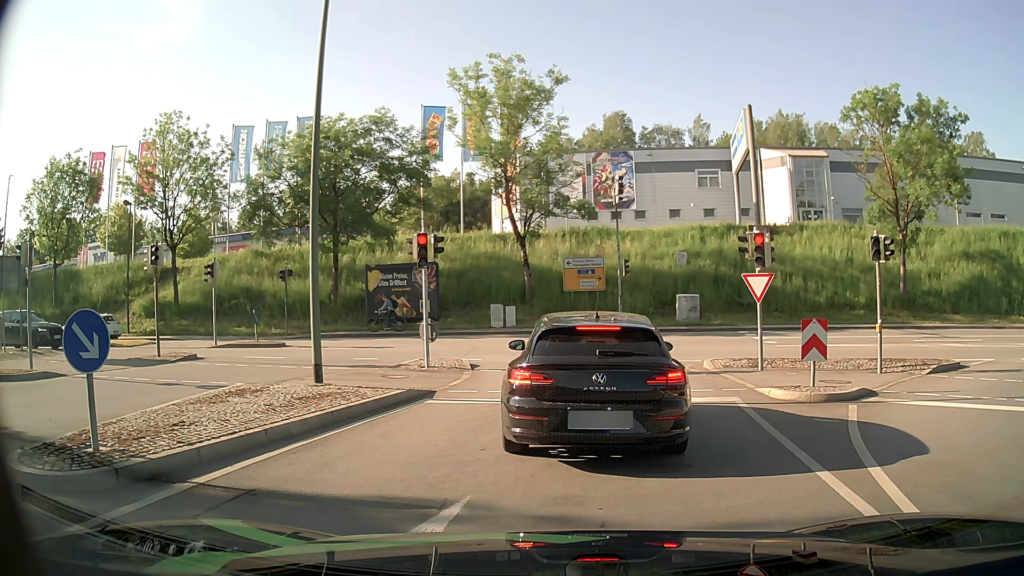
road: primary_link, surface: asphalt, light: Day
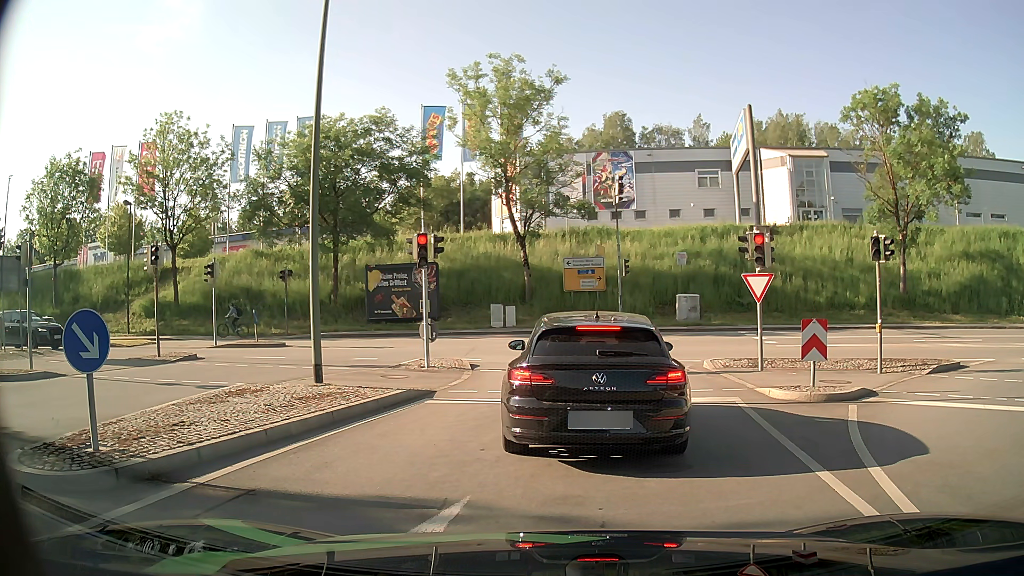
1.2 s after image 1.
(0.0, 0.0) m; 0°
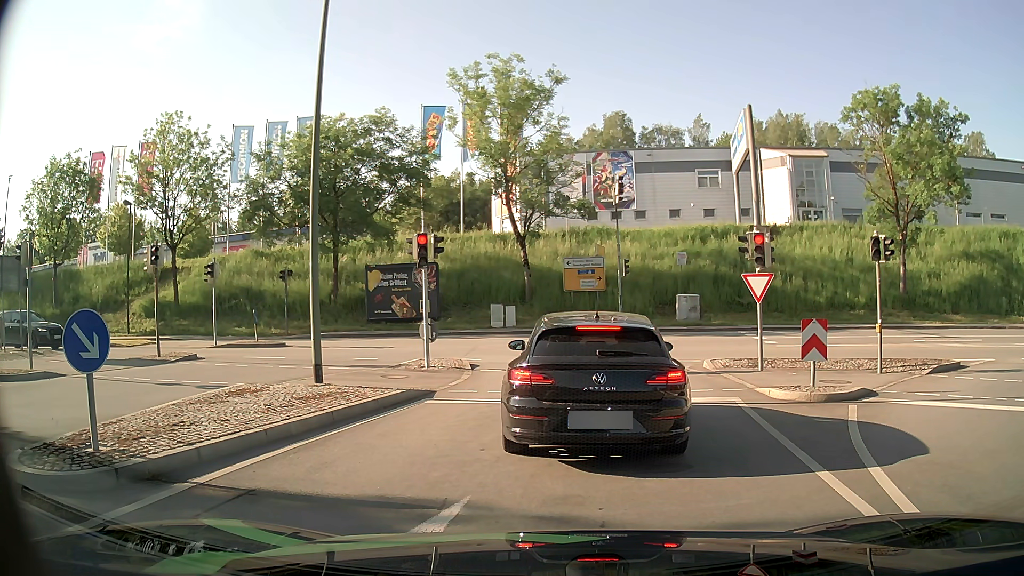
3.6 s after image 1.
(0.0, 0.0) m; 0°
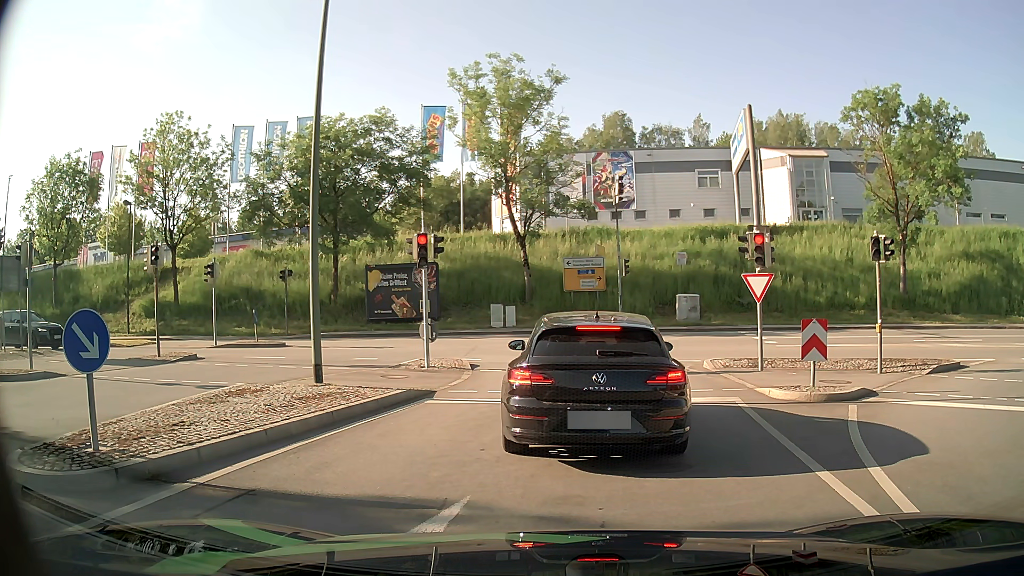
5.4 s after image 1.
(0.0, 0.0) m; 0°
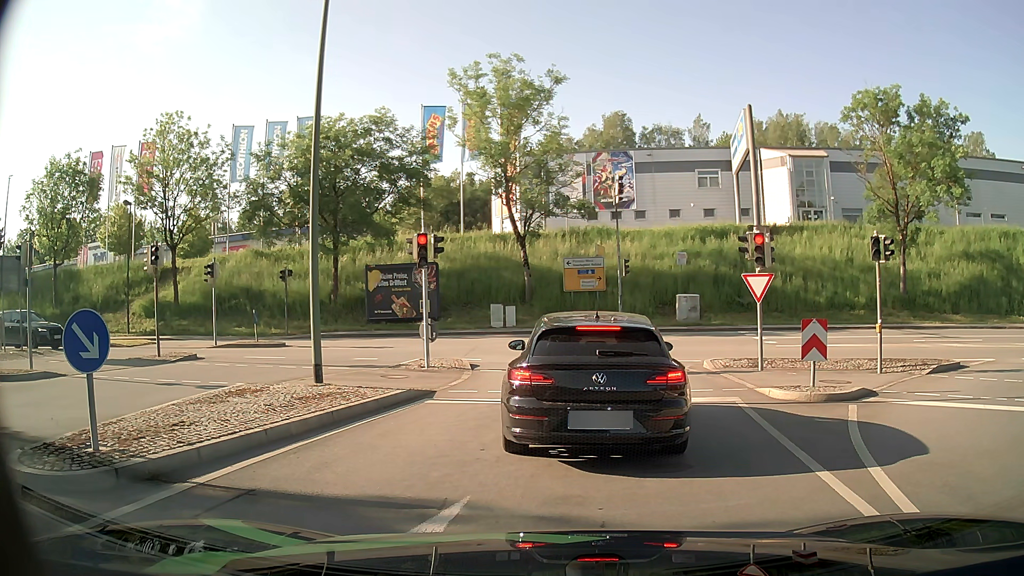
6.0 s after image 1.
(0.0, 0.0) m; 0°
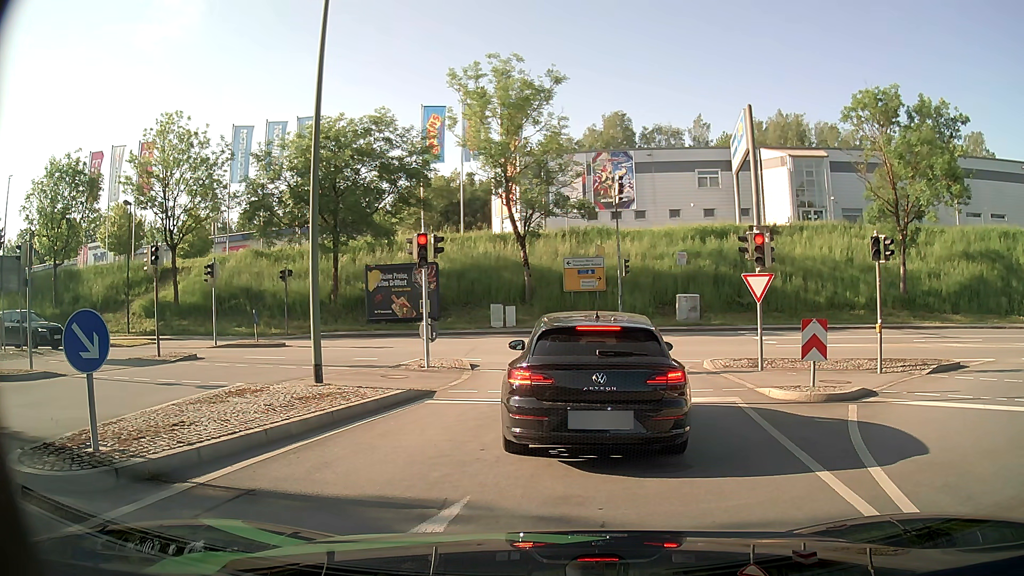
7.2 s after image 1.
(0.0, 0.0) m; 0°
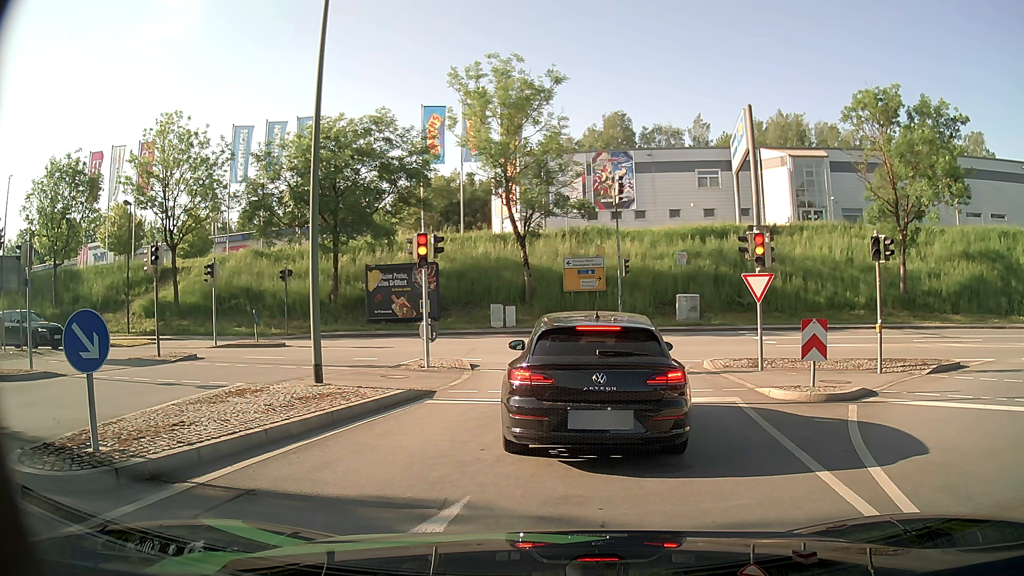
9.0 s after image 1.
(0.0, 0.0) m; 0°
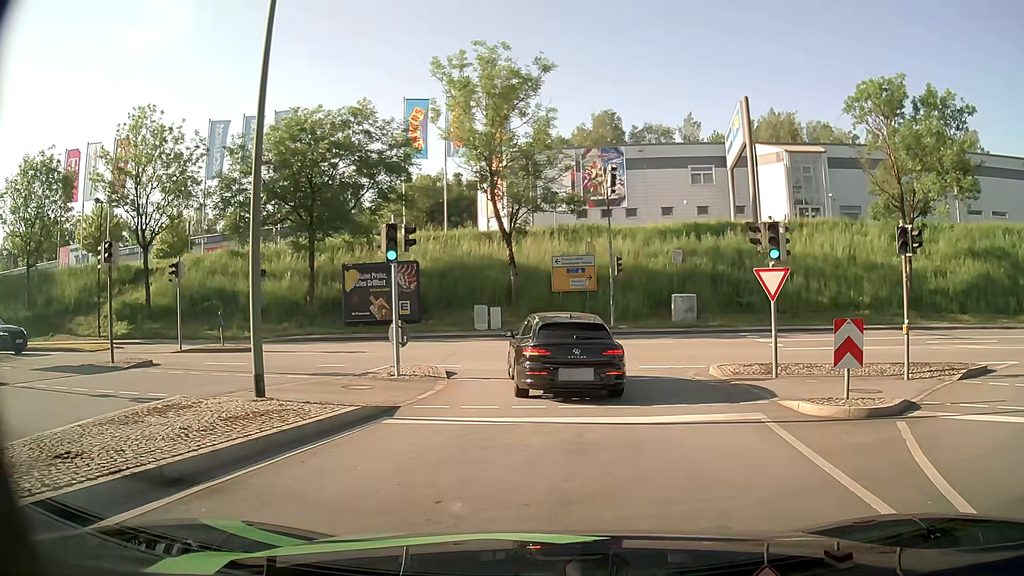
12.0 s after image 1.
(0.0, +2.1) m; +1°
